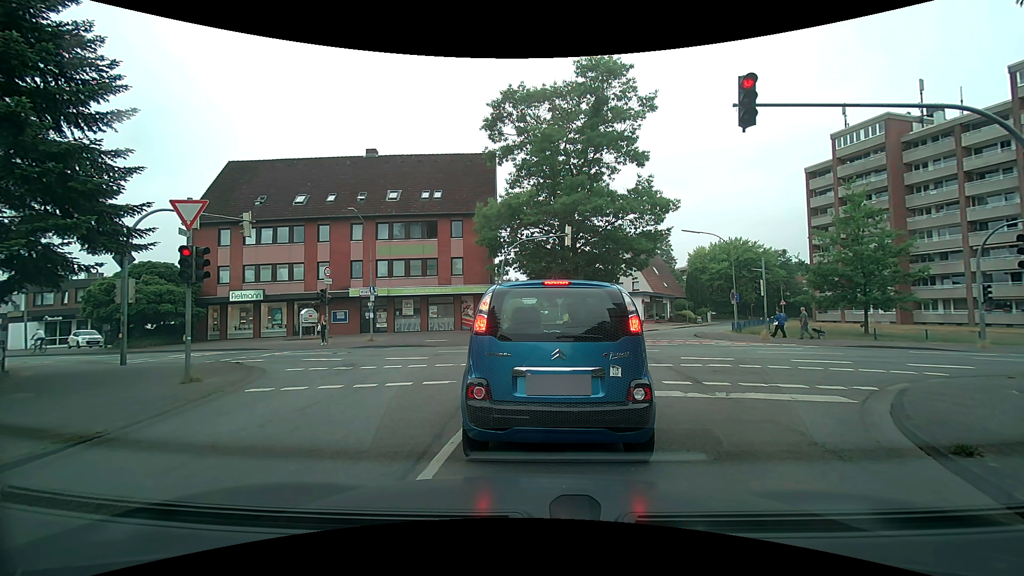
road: residential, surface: asphalt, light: Day
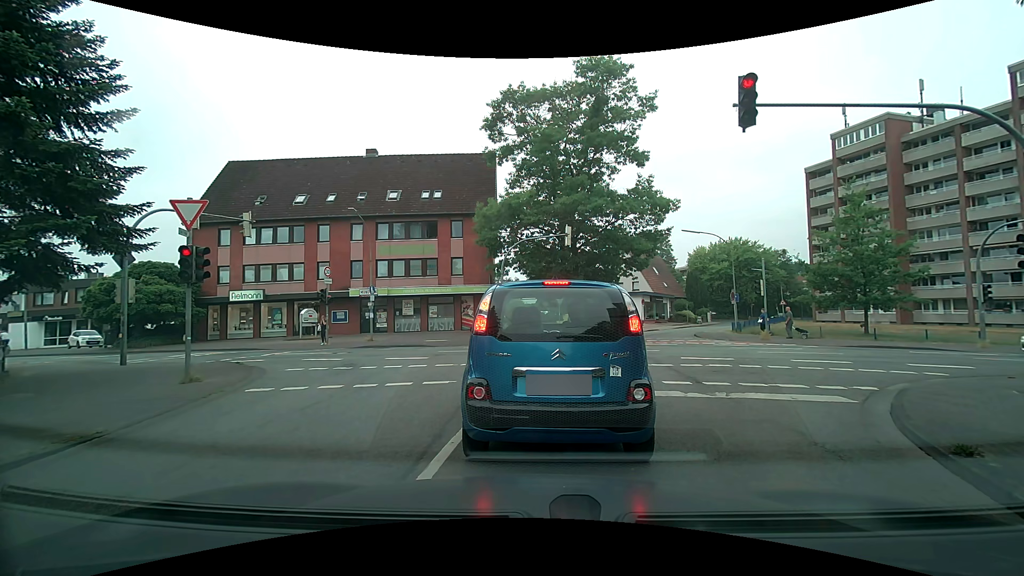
(0.0, 0.0) m; 0°
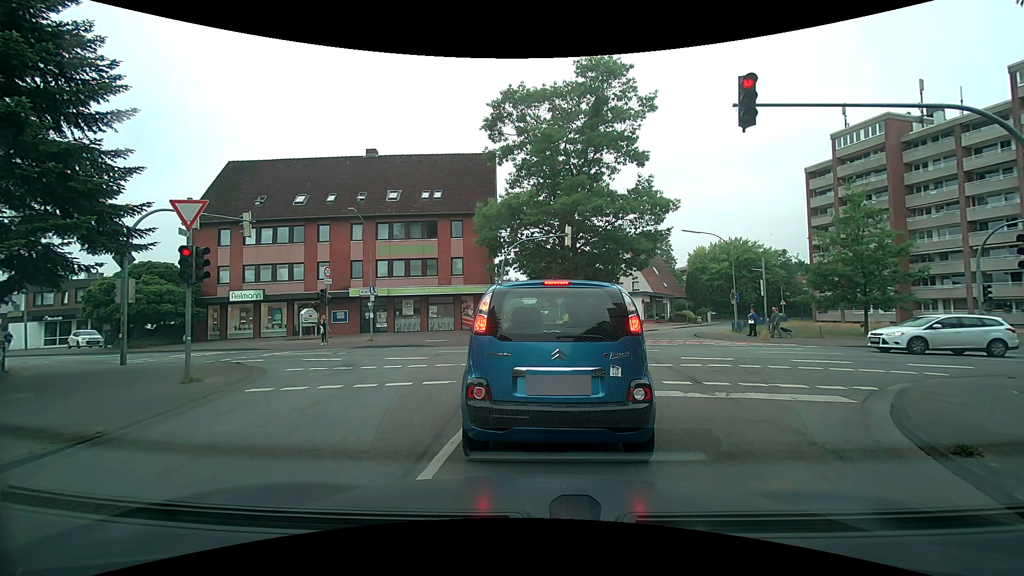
(0.0, 0.0) m; 0°
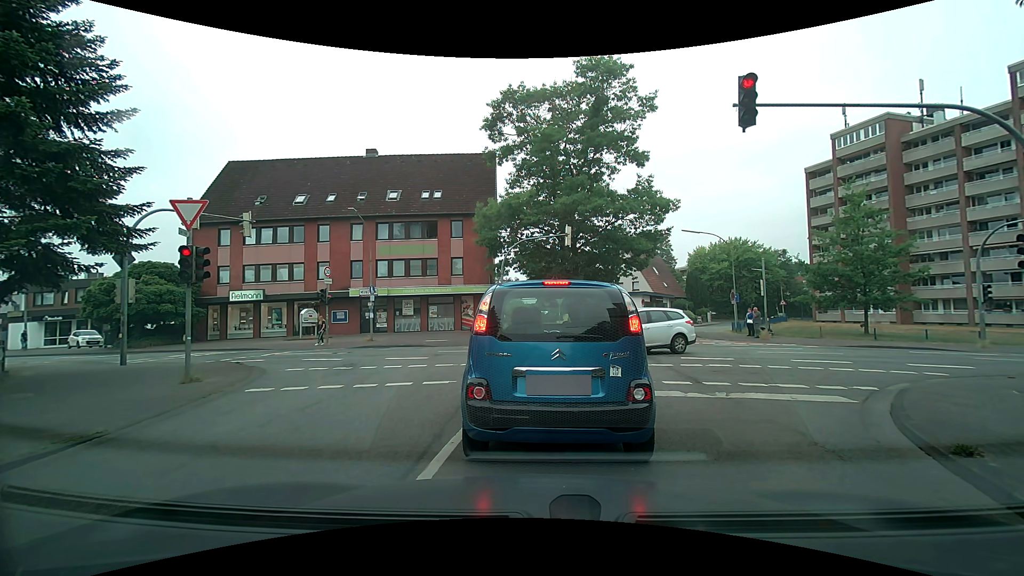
(0.0, 0.0) m; 0°
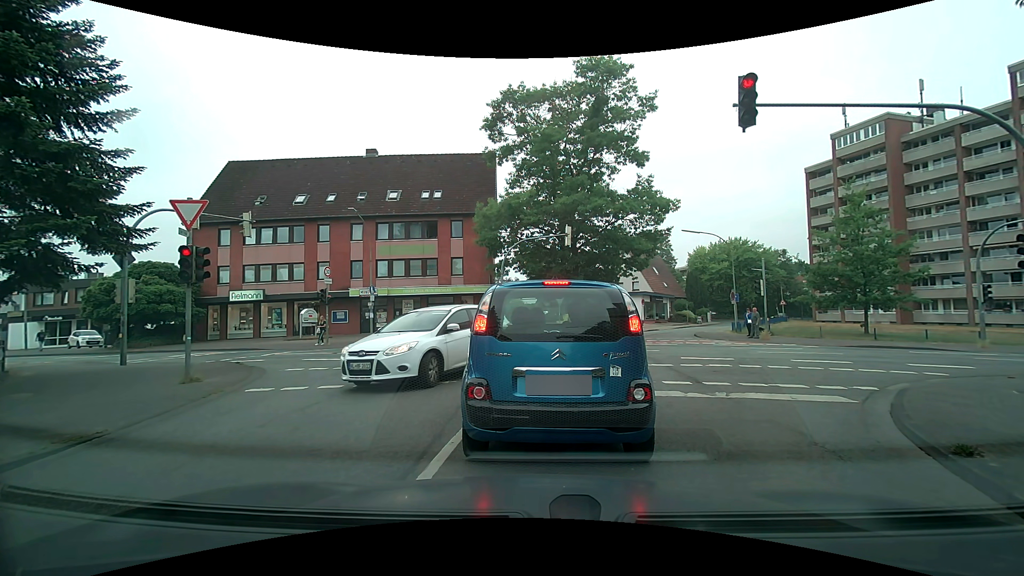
(0.0, 0.0) m; 0°
